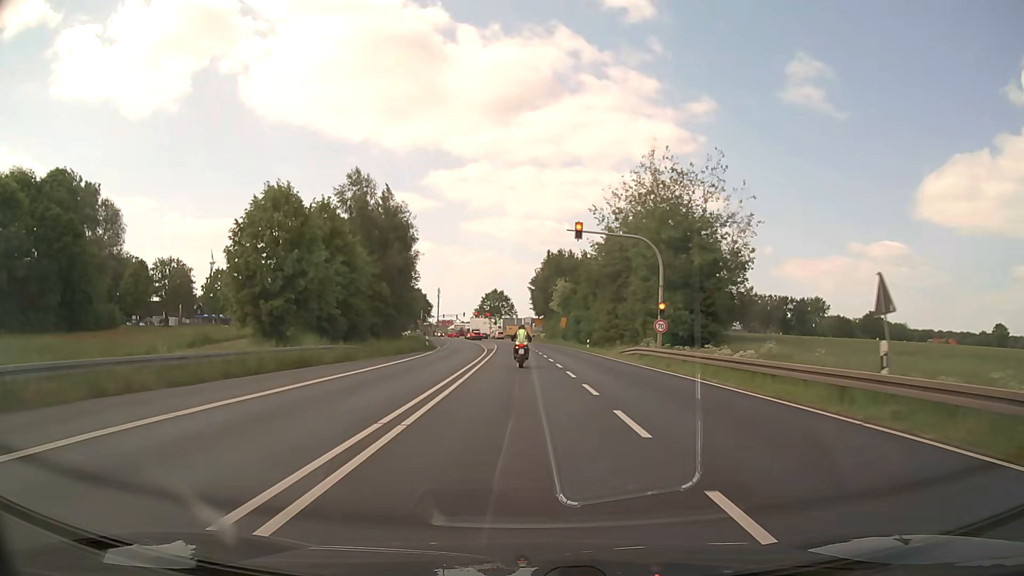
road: primary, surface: asphalt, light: Day
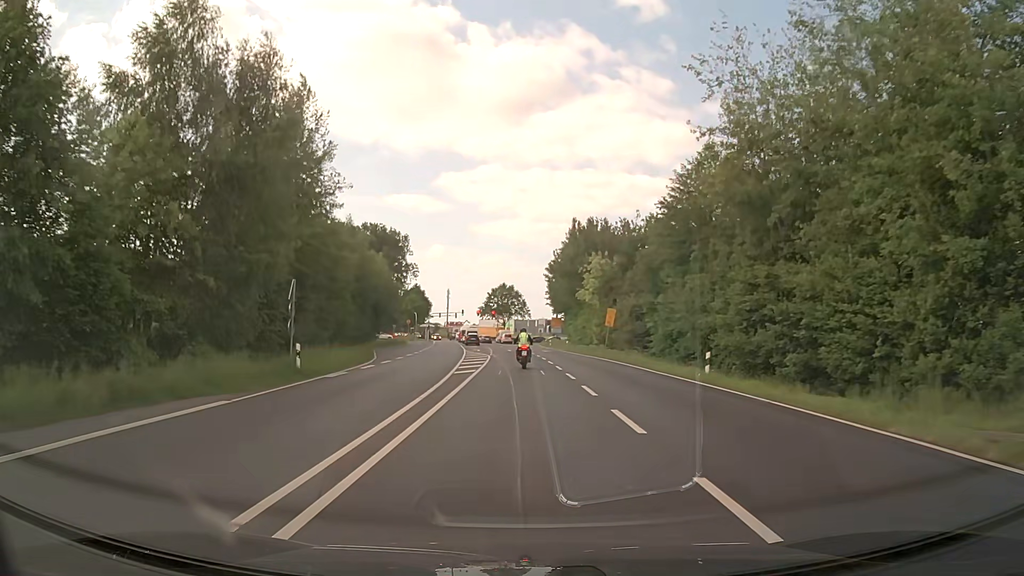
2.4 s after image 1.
(-0.5, +35.4) m; -1°
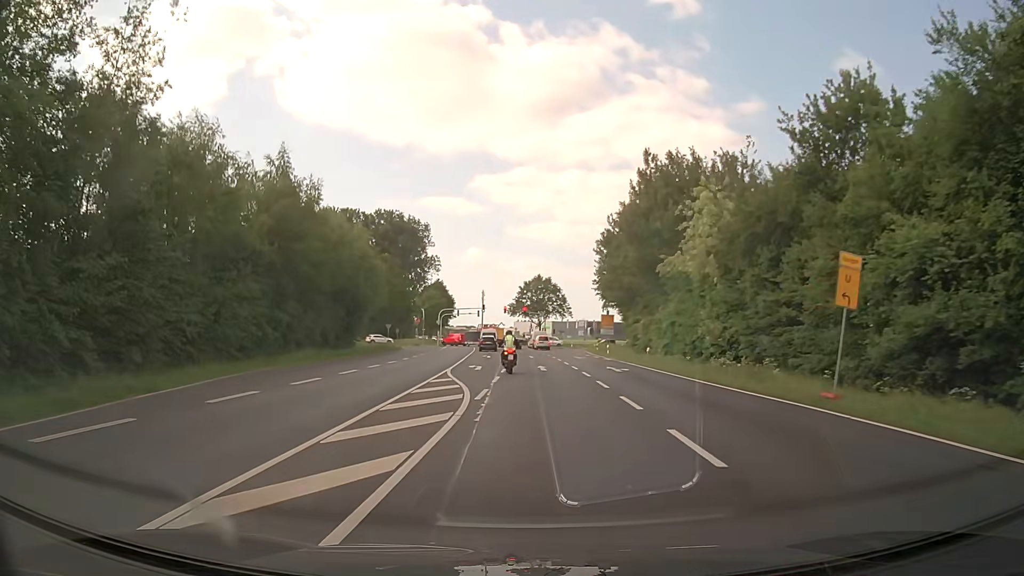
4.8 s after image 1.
(-0.5, +32.7) m; -3°
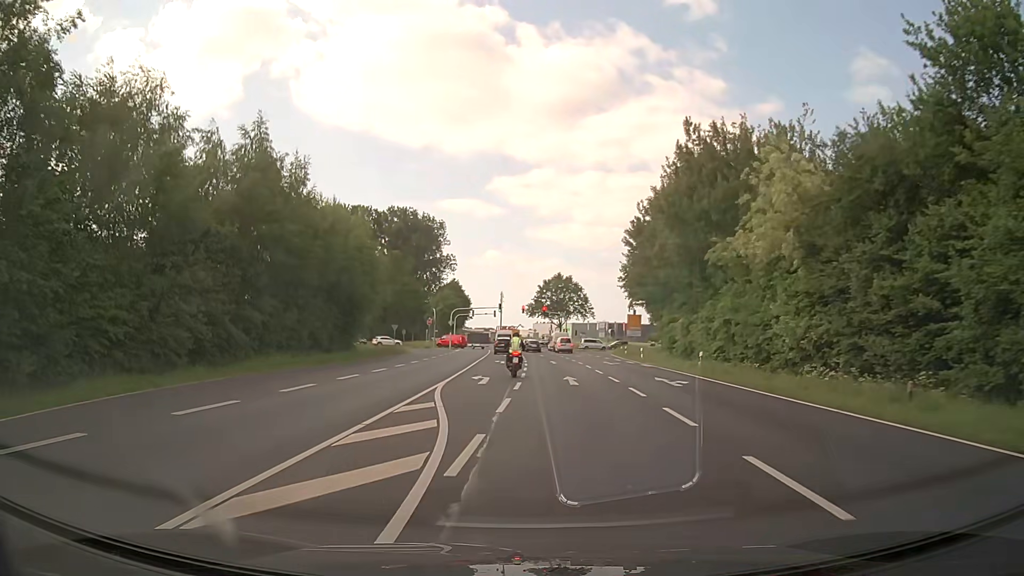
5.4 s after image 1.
(-0.1, +8.3) m; -2°
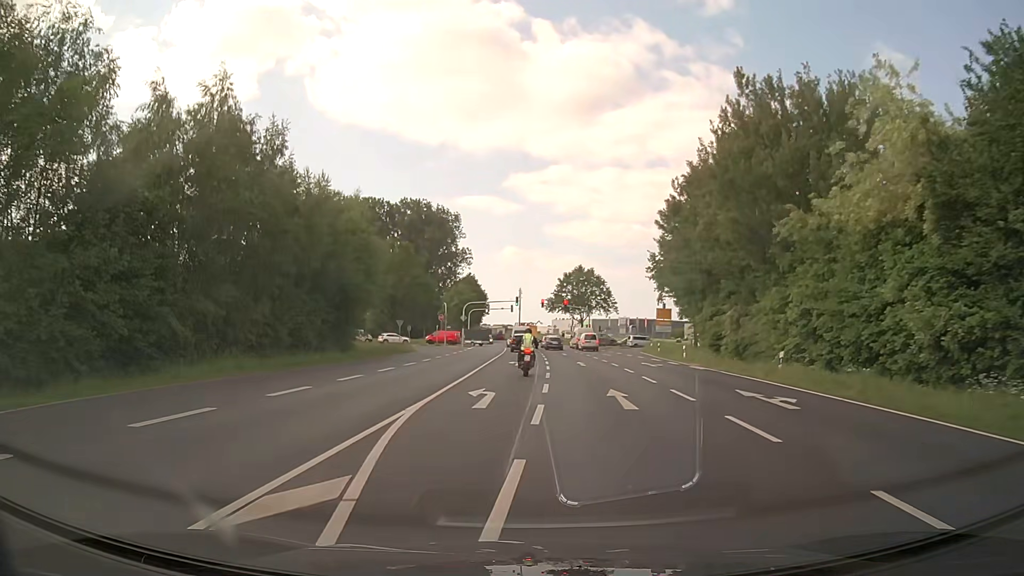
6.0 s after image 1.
(0.0, +8.3) m; -1°
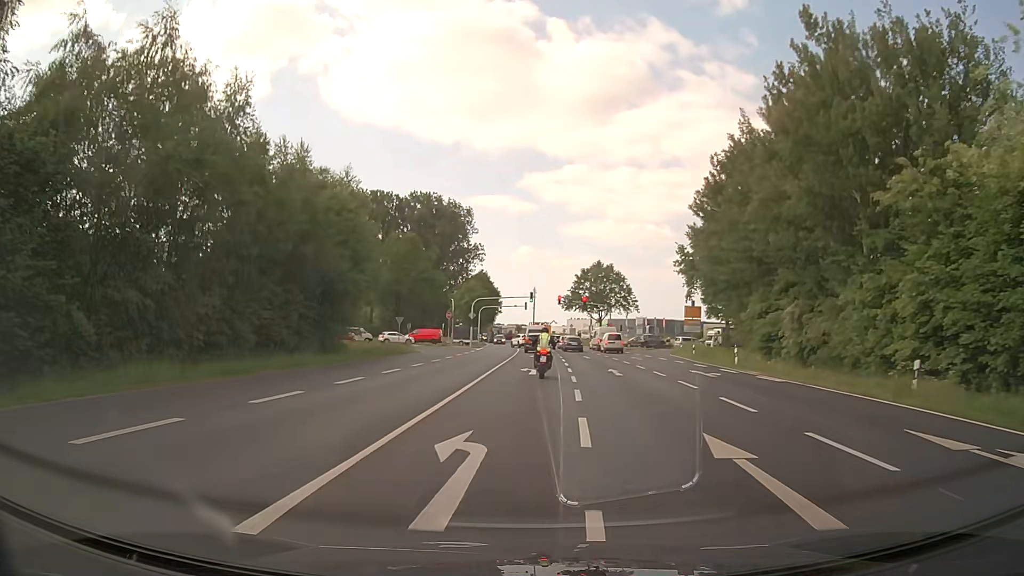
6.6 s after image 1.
(-0.1, +8.2) m; -1°
